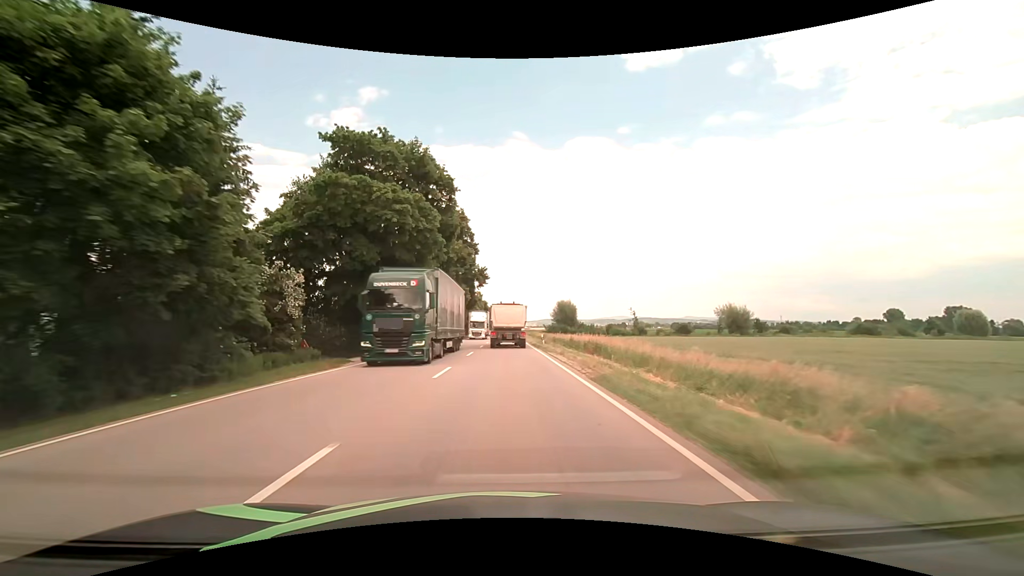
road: primary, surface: asphalt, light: Day
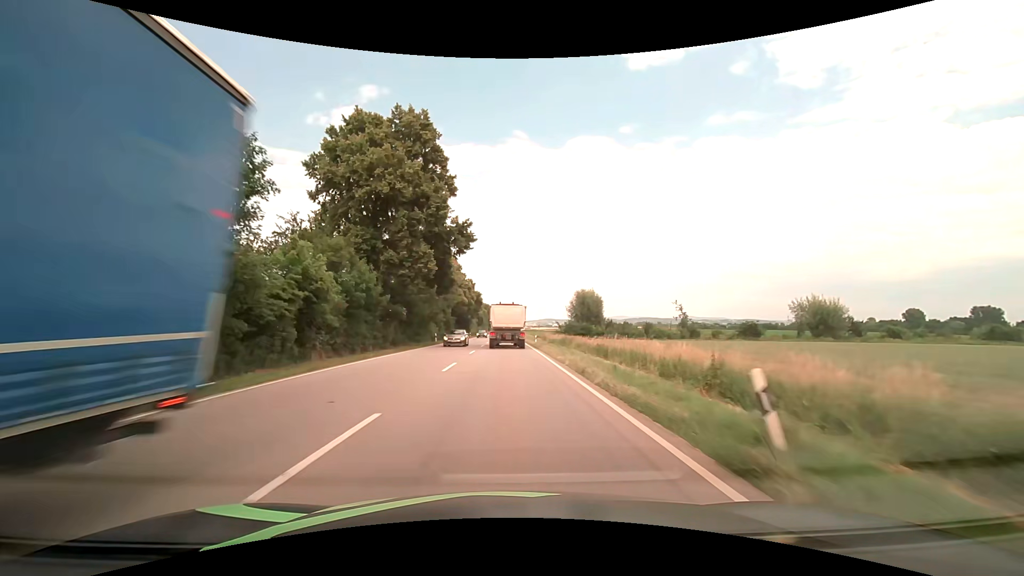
(-0.1, +33.5) m; 0°
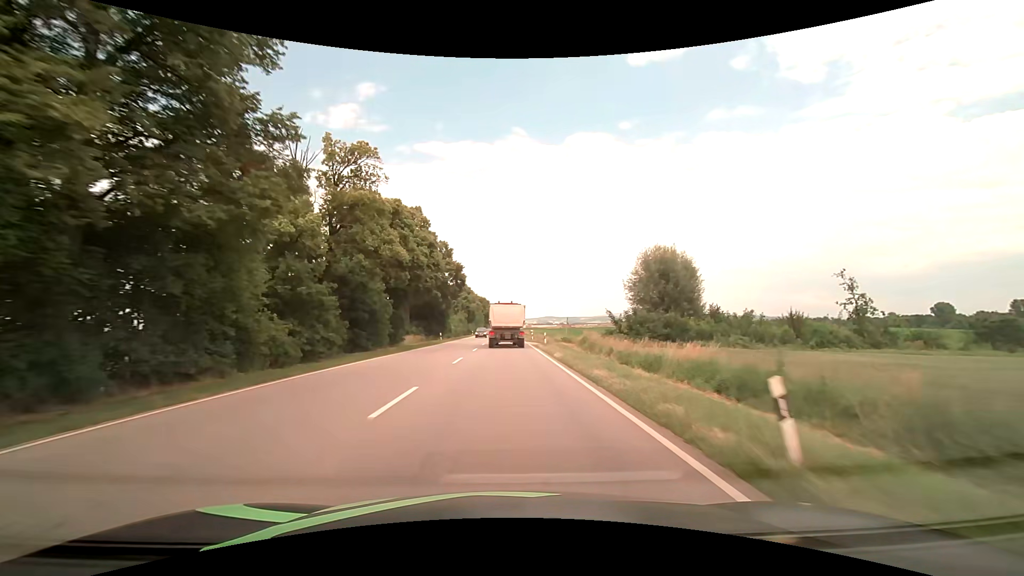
(+0.1, +44.7) m; 0°
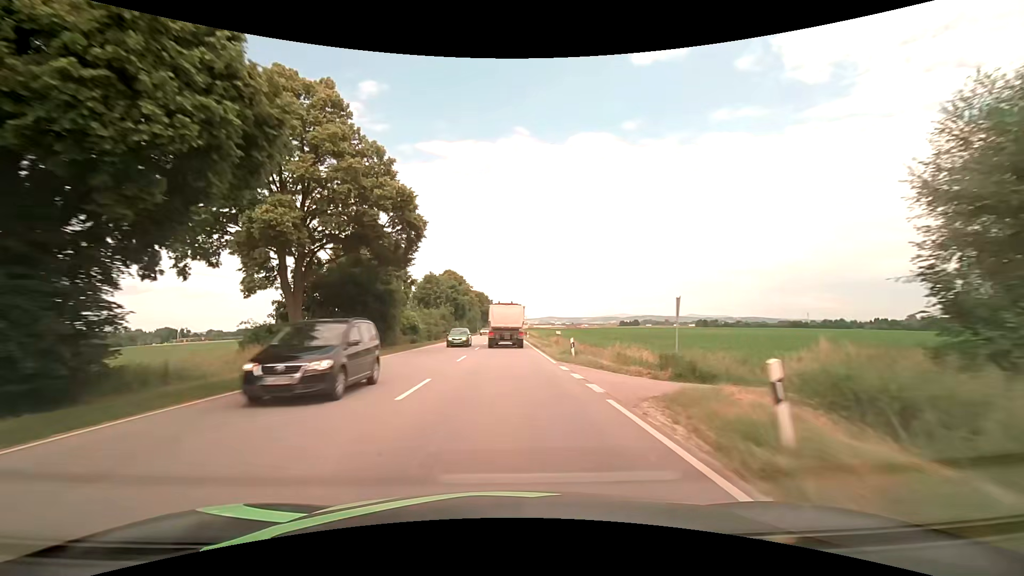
(+0.1, +33.6) m; 0°
(0, +10) (0, +20) (0, +30) (0, +40) (0, +50) (0, +60) (0, +70) (0, +80) (0, +90) (0, +100) m
